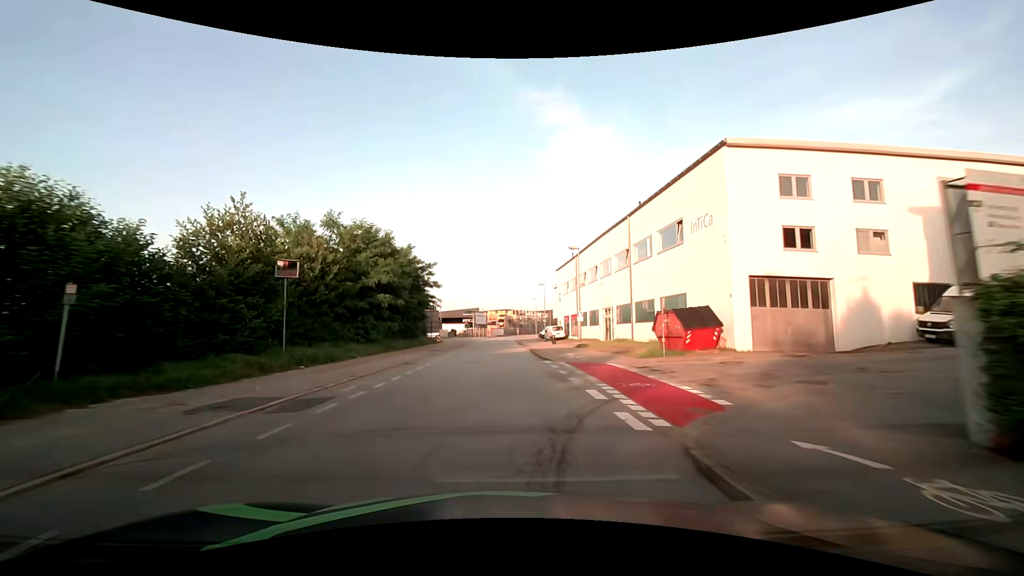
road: residential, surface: asphalt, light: Day
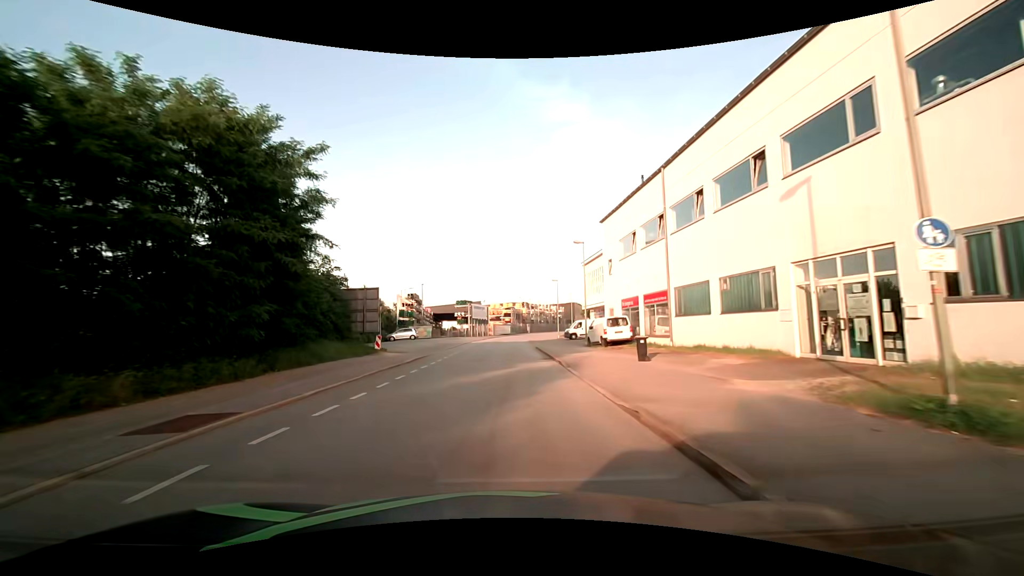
(-0.3, +31.0) m; -1°
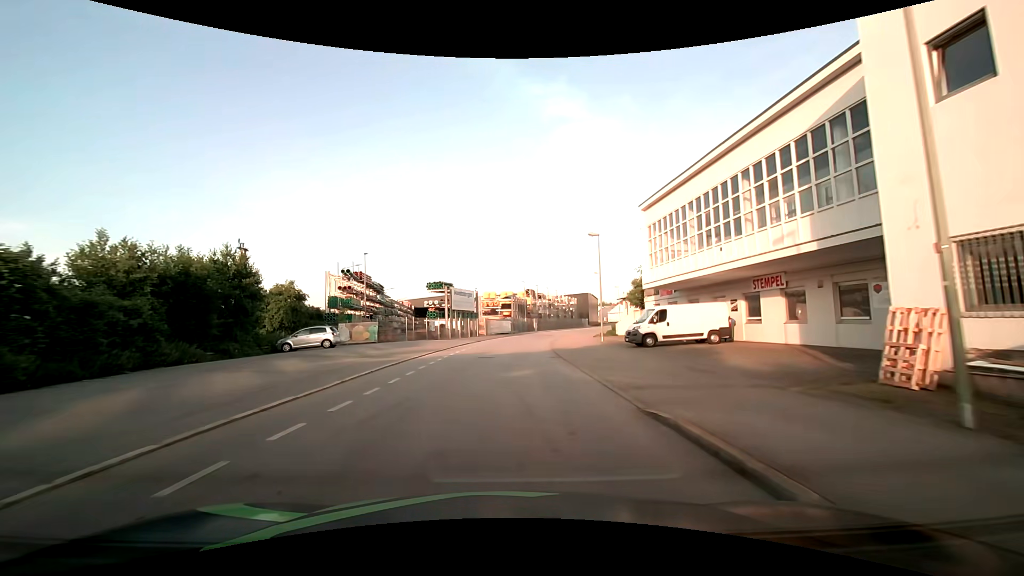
(-0.1, +30.5) m; 0°
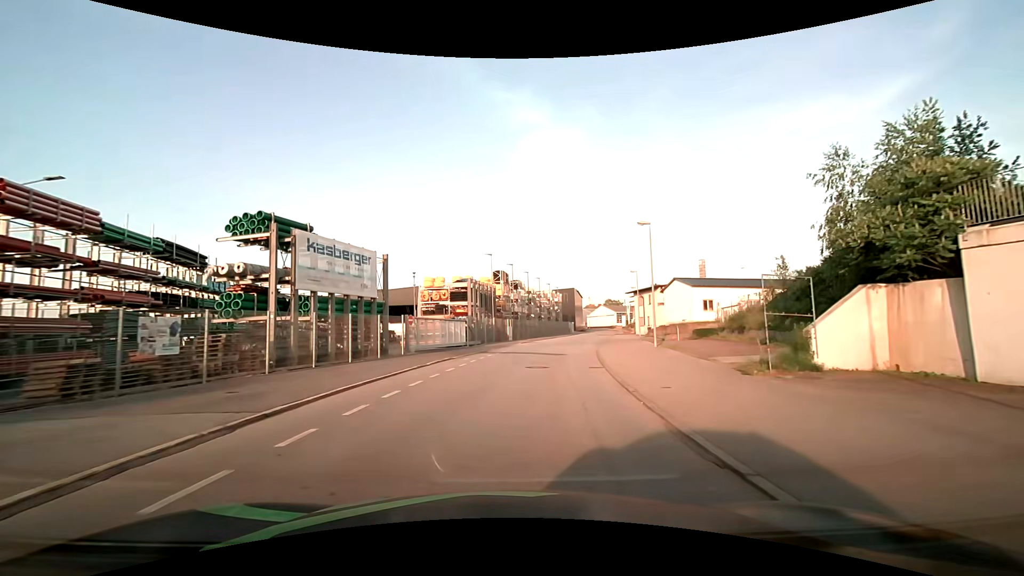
(+0.8, +34.5) m; +4°
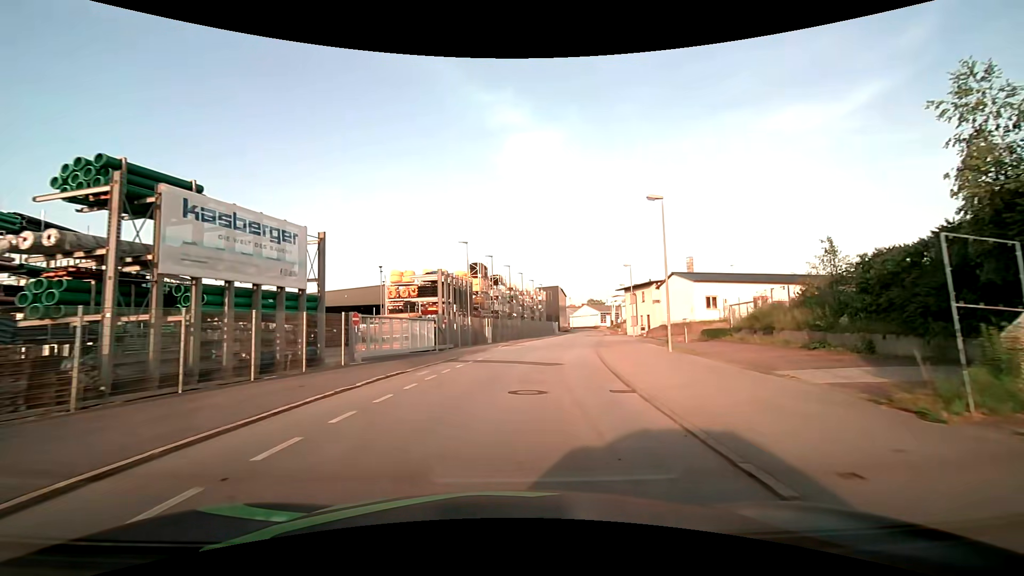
(+0.1, +6.6) m; +3°
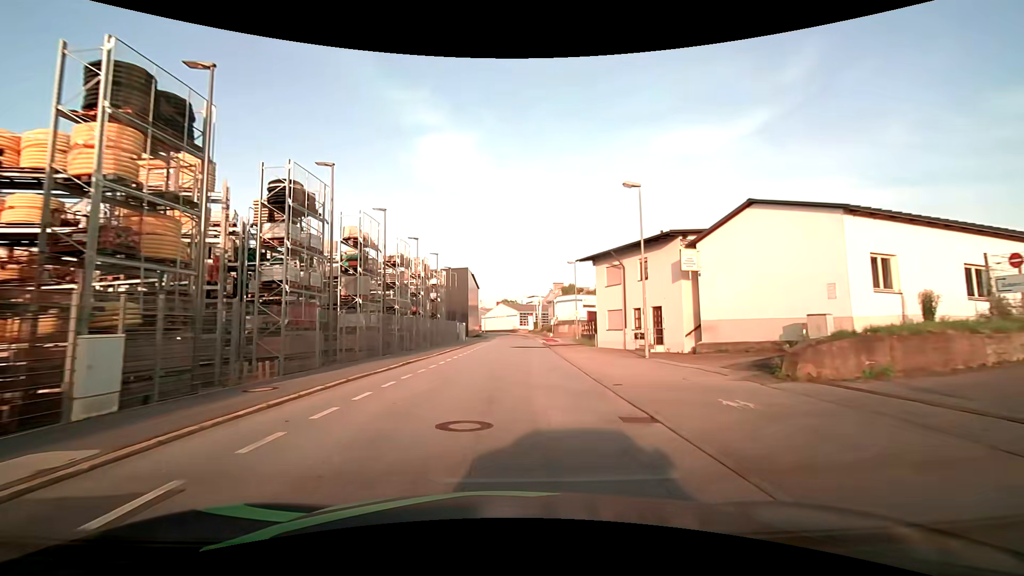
(+3.3, +33.4) m; +10°
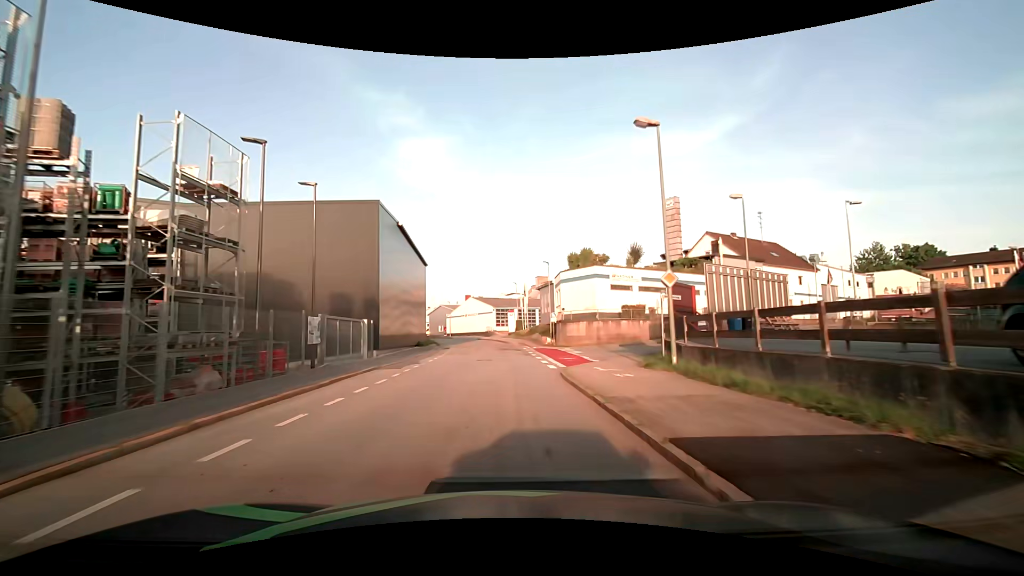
(+1.1, +34.5) m; +2°
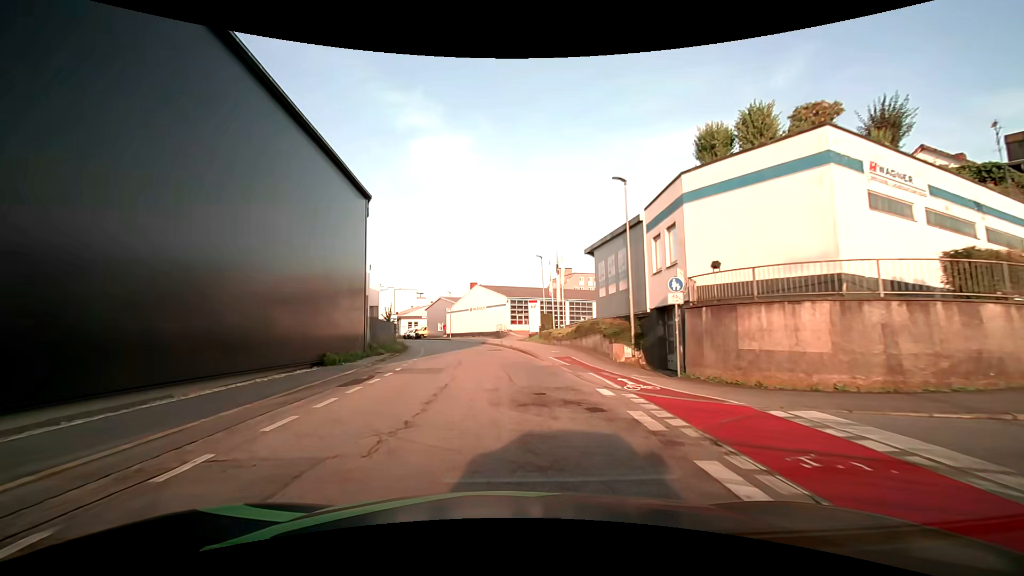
(-0.3, +27.1) m; -2°
(0, +10) (0, +20) (0, +30) (-2, +40) (-3, +50) (-6, +59) (-8, +69) (-12, +78) (-16, +88) (-20, +97) m
